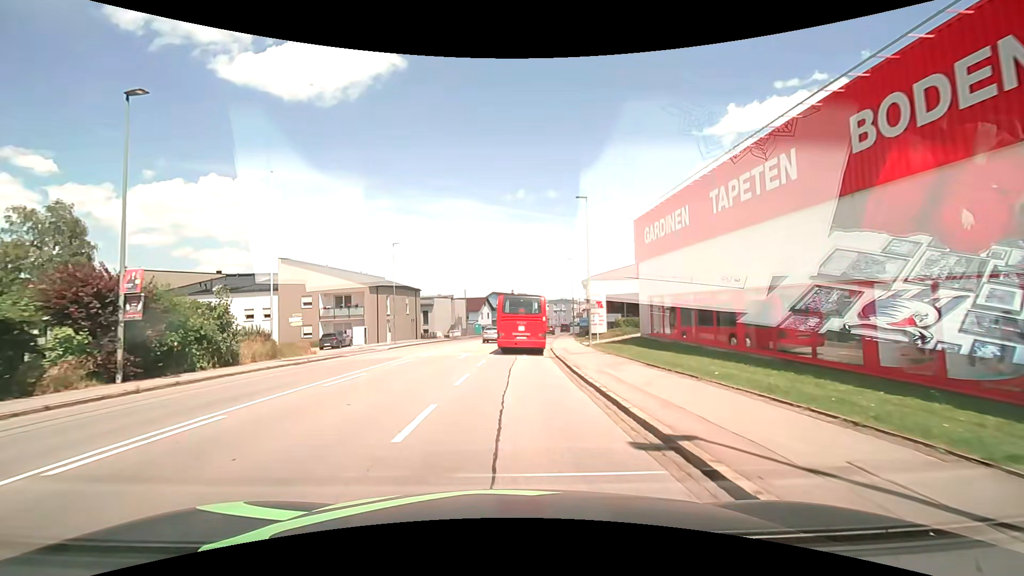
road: tertiary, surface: asphalt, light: Day
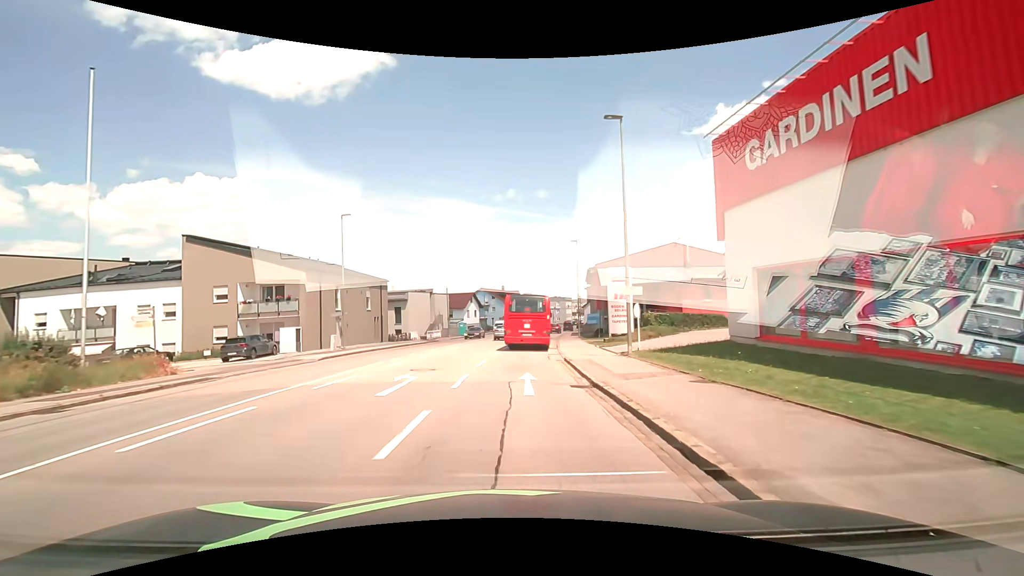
(+0.2, +13.1) m; +1°
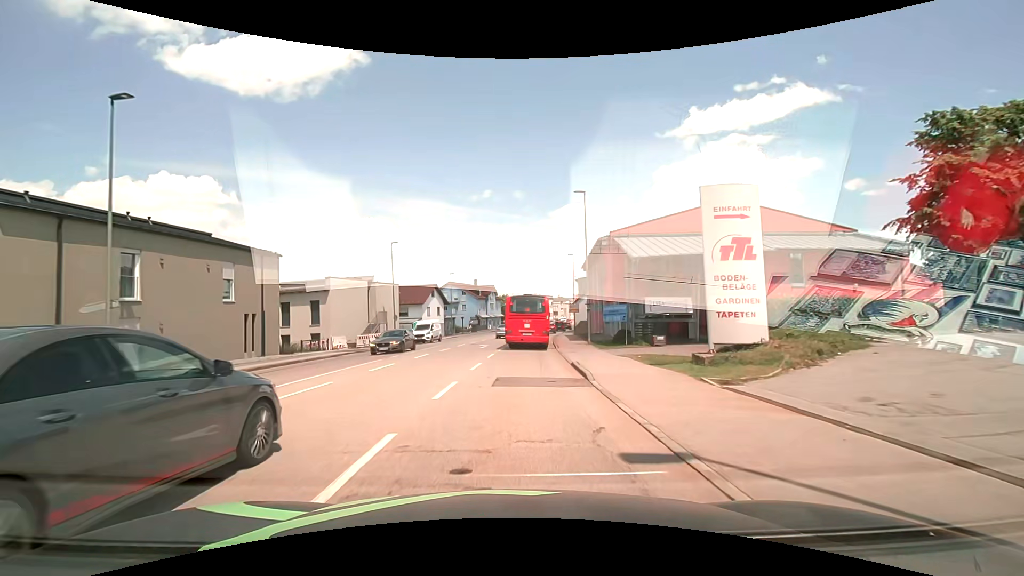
(+0.5, +19.6) m; +3°
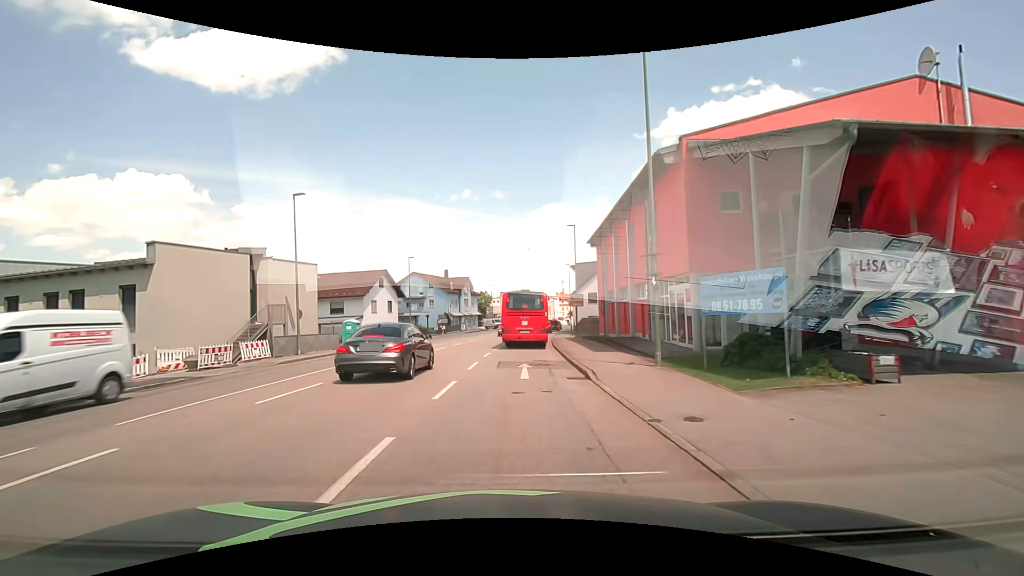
(+0.4, +18.6) m; +3°
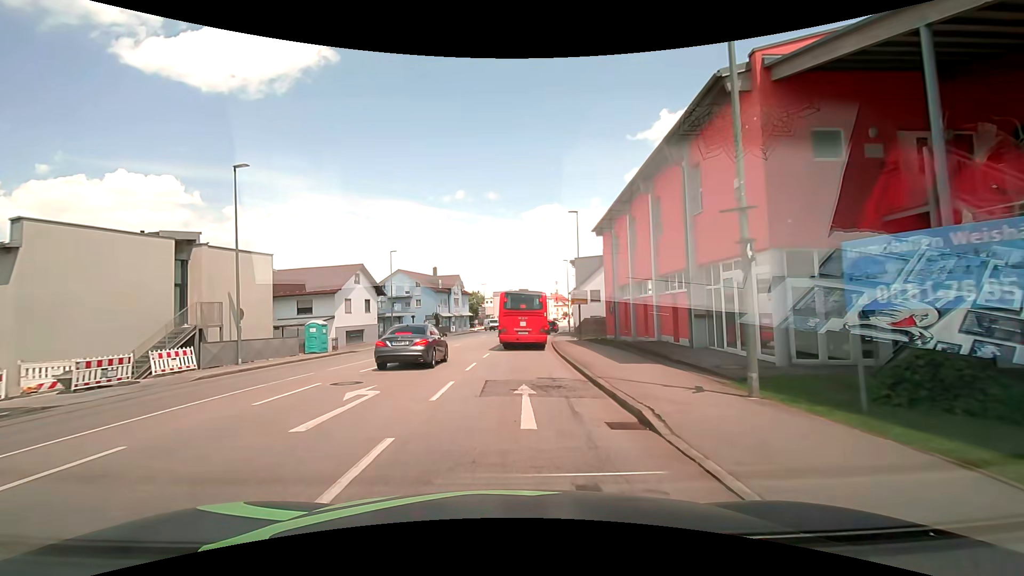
(0.0, +6.0) m; +1°
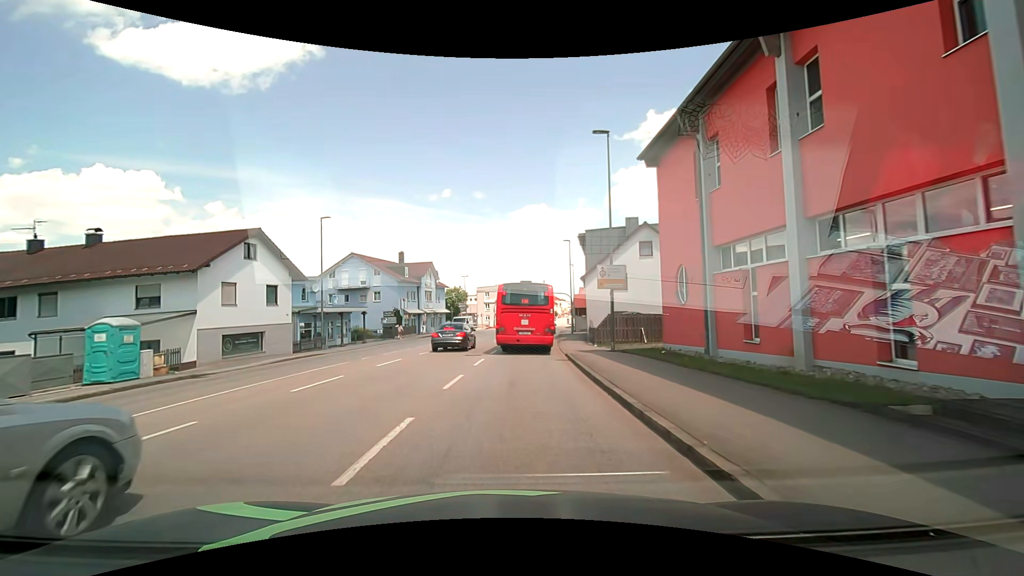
(+0.2, +16.5) m; +1°
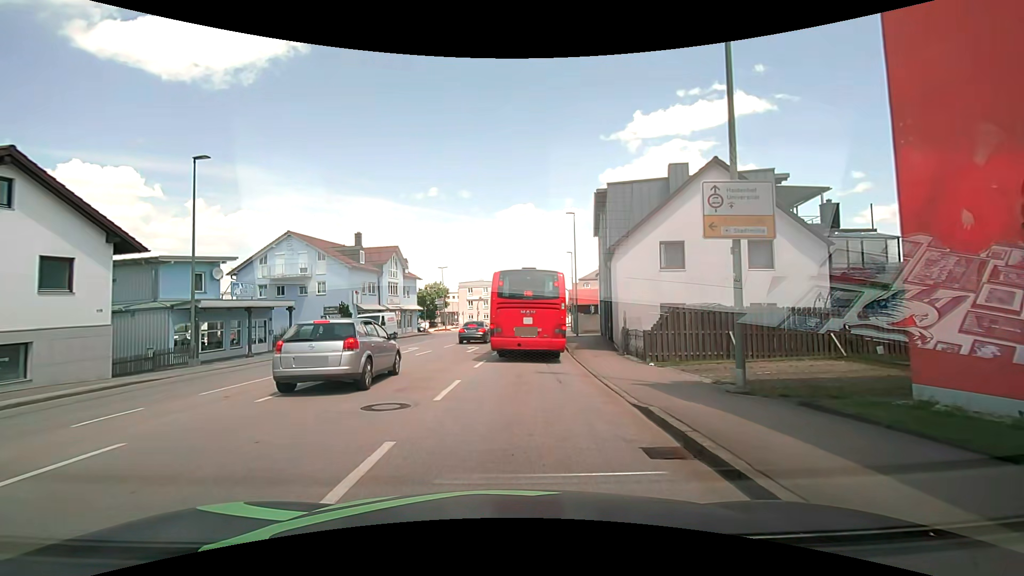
(+0.2, +13.4) m; +1°
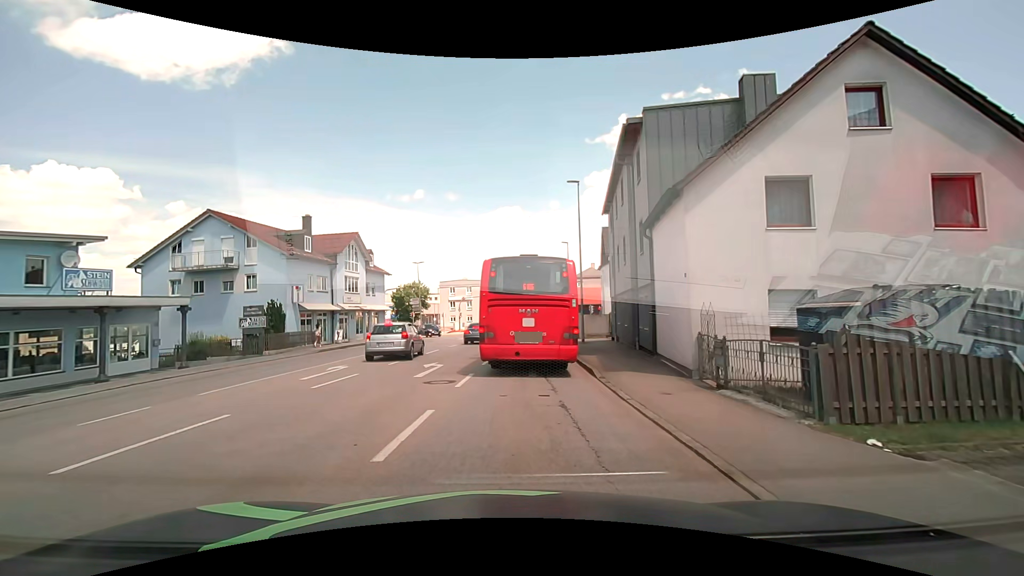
(+0.2, +9.6) m; +2°
(0, +10) (0, +20) (+1, +30) (+2, +40) (+2, +50) (+3, +60) (+4, +70) (+5, +80) (+6, +90) (+7, +100) m
